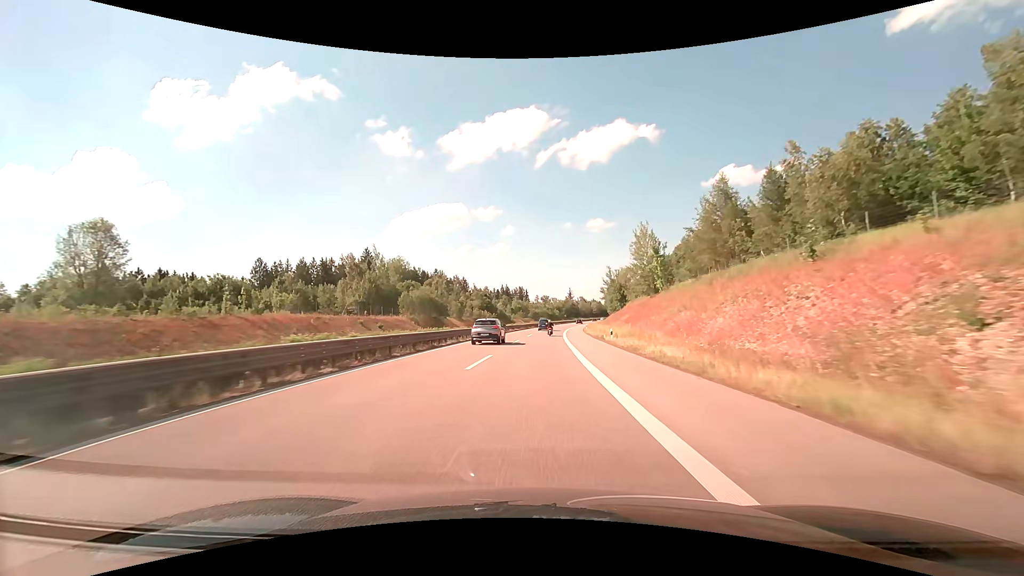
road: trunk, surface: asphalt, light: Day
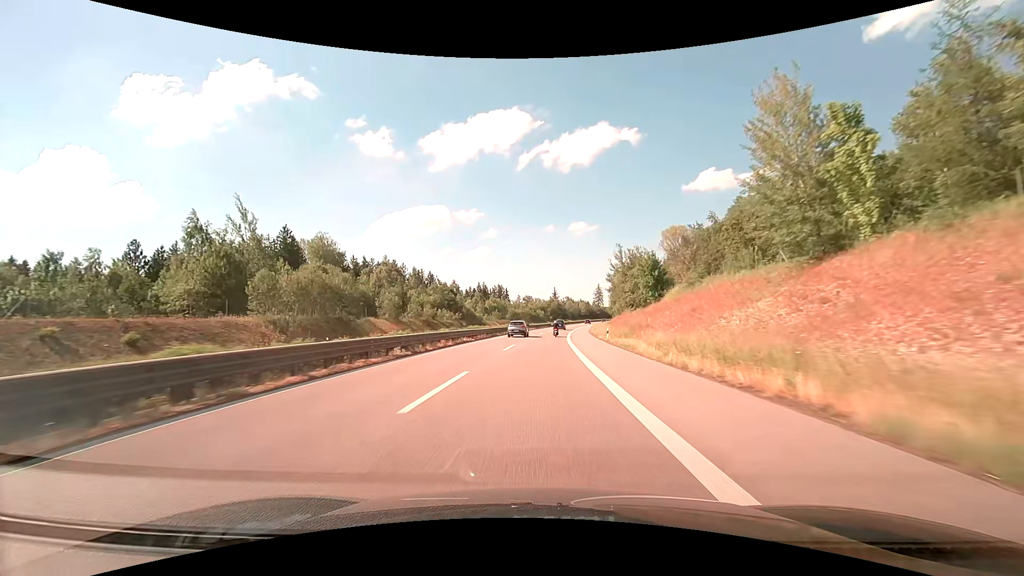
(+0.8, +42.6) m; +2°
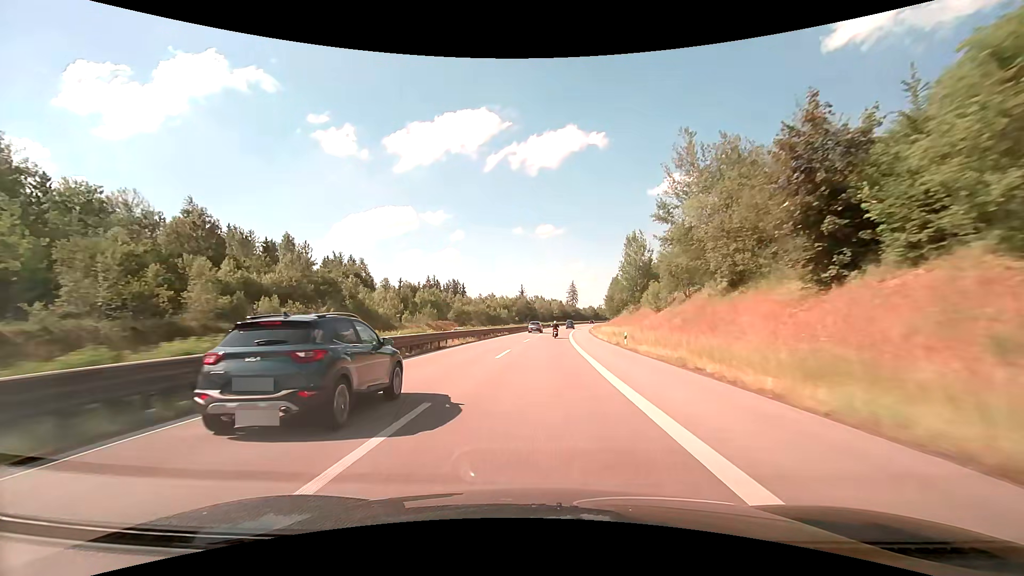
(+1.8, +59.2) m; +4°
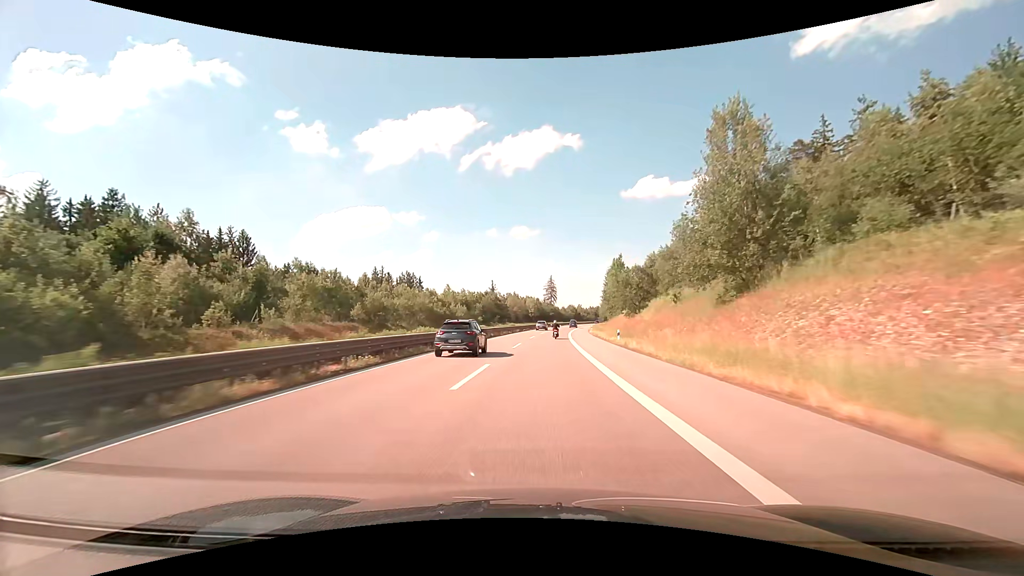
(+1.1, +45.6) m; +3°
